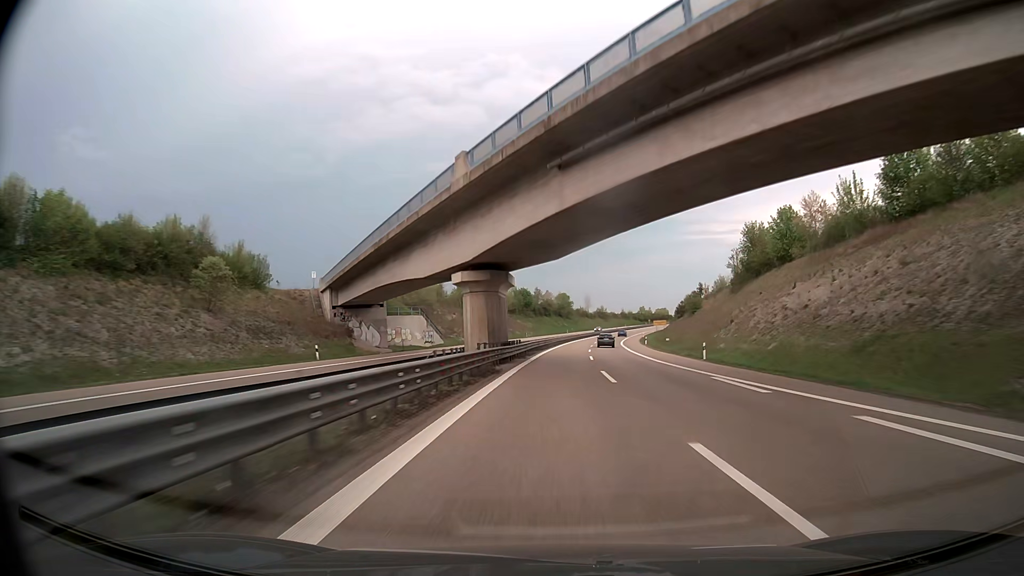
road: trunk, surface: asphalt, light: Day
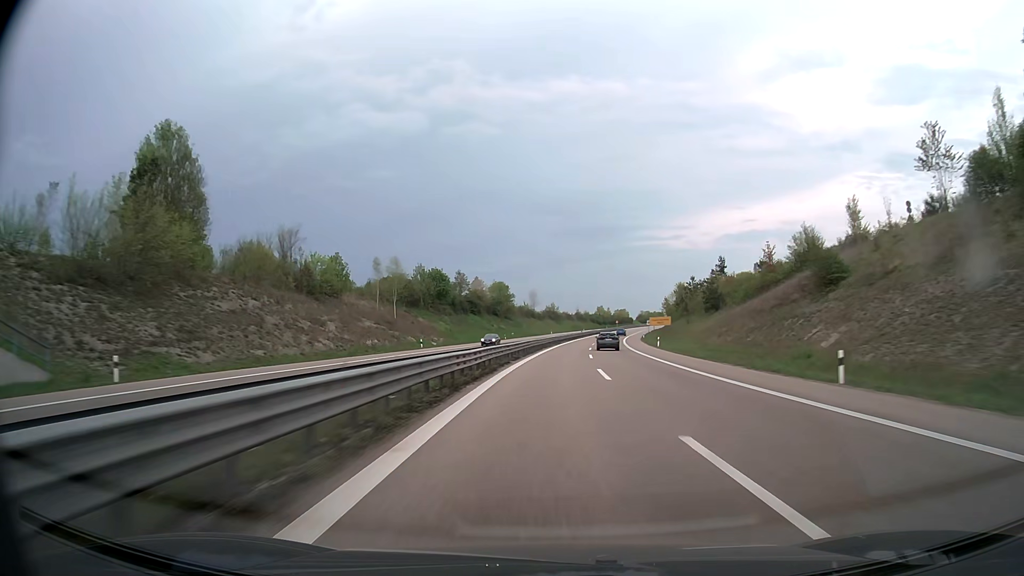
(+2.8, +71.2) m; +5°
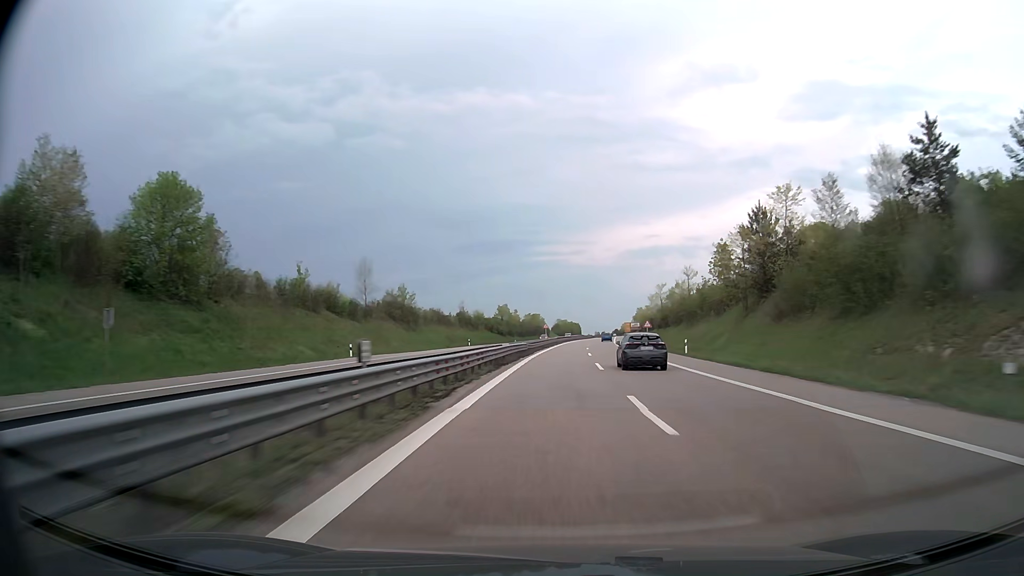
(+9.2, +118.1) m; +9°
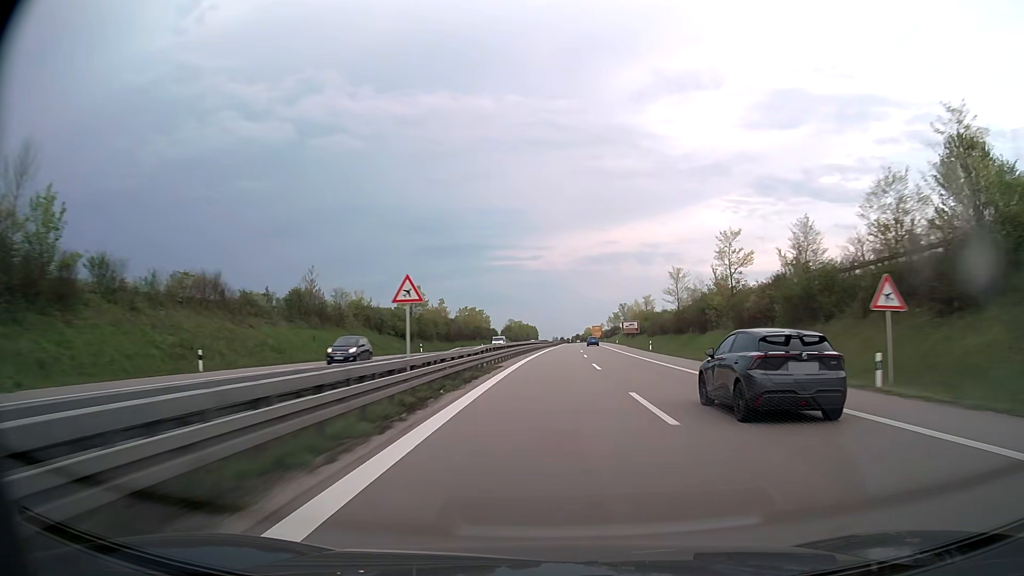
(+2.5, +71.1) m; +4°
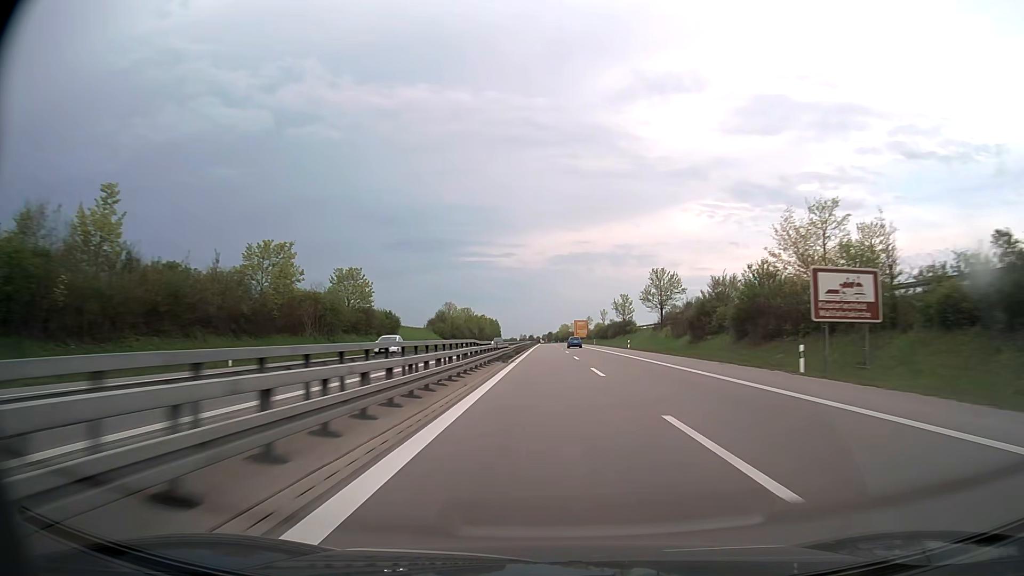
(+2.6, +94.9) m; +3°
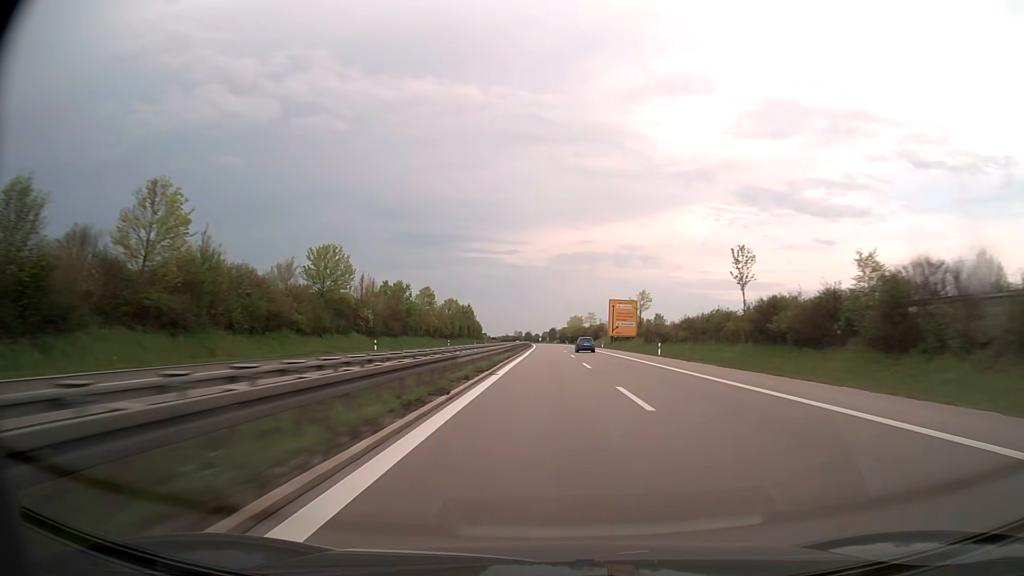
(0.0, +119.0) m; 0°
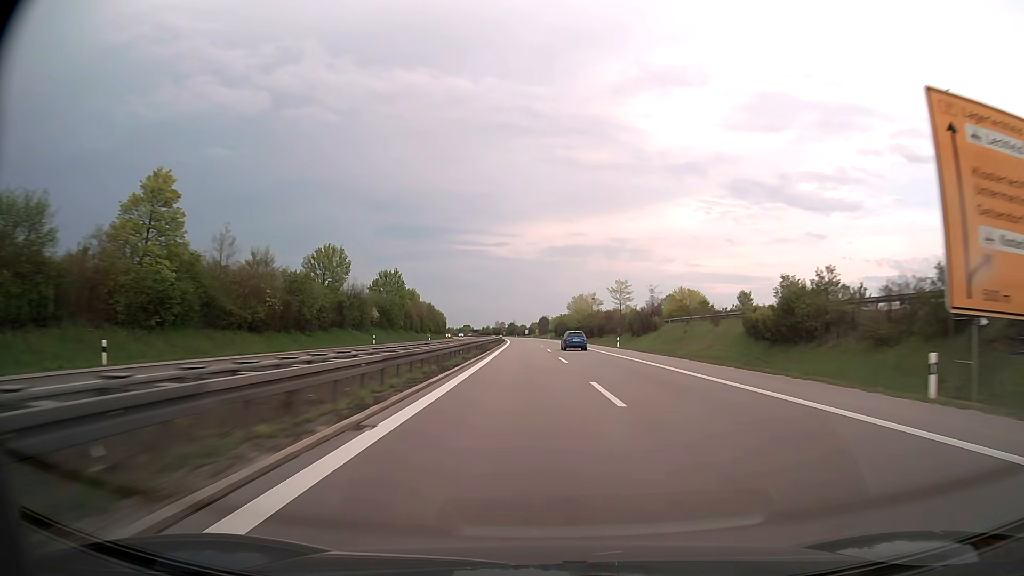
(+0.4, +89.2) m; +1°
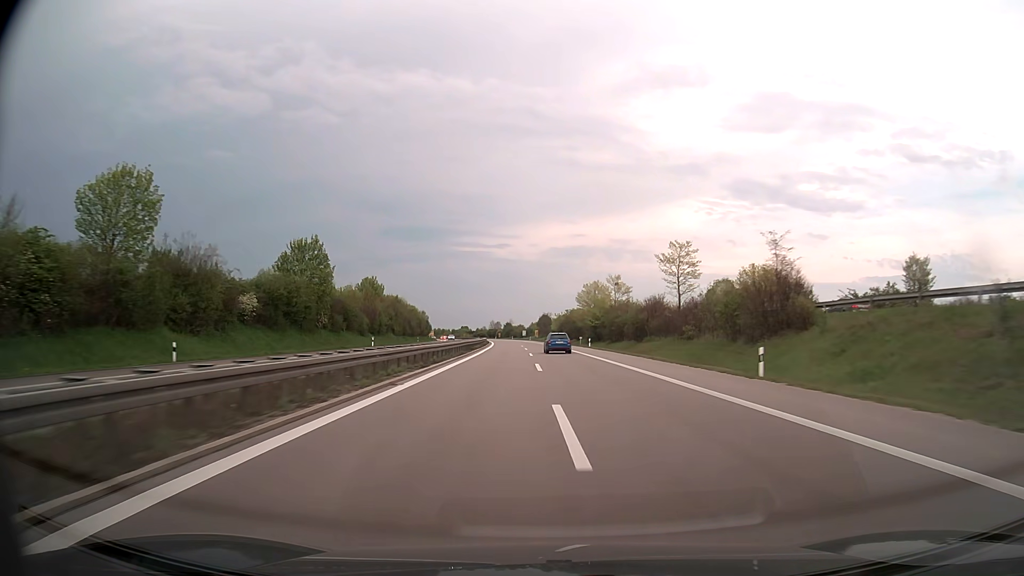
(+0.1, +41.3) m; 0°
(0, +10) (0, +20) (0, +30) (0, +40) (-1, +50) (-1, +60) (-1, +70) (-2, +80) (-2, +90) (-3, +100) m
